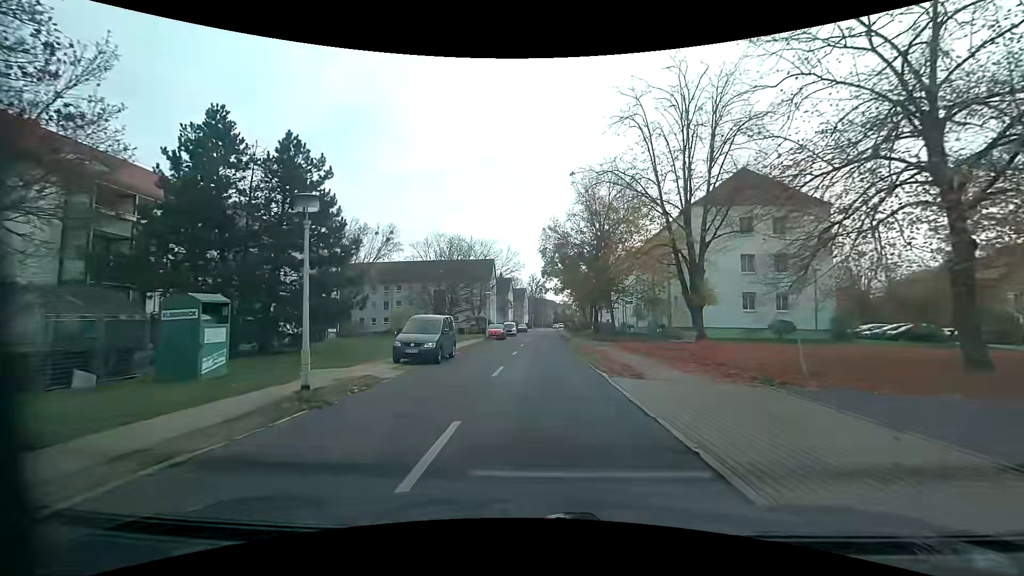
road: residential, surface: asphalt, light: Day
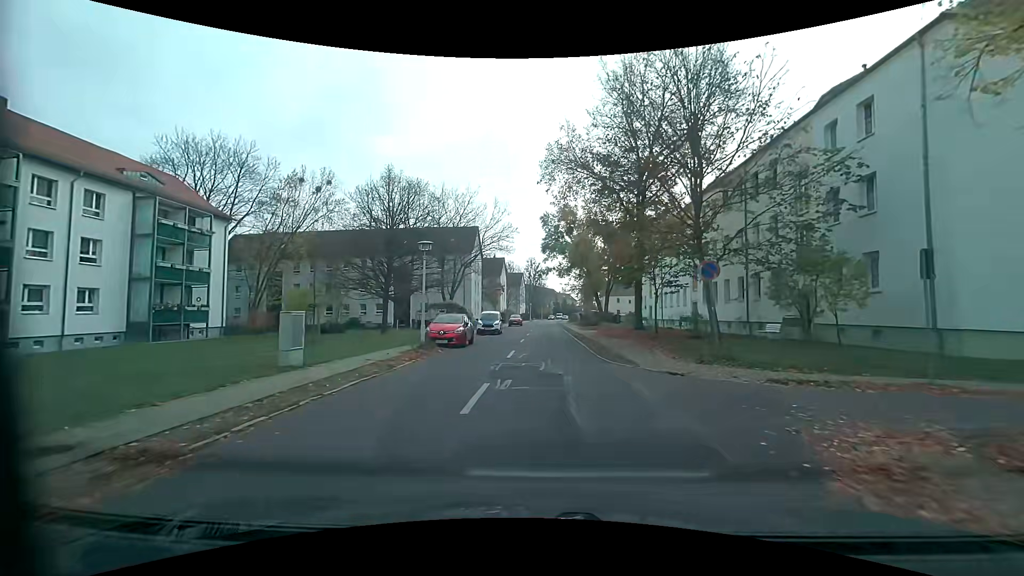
(0.0, +24.2) m; +1°
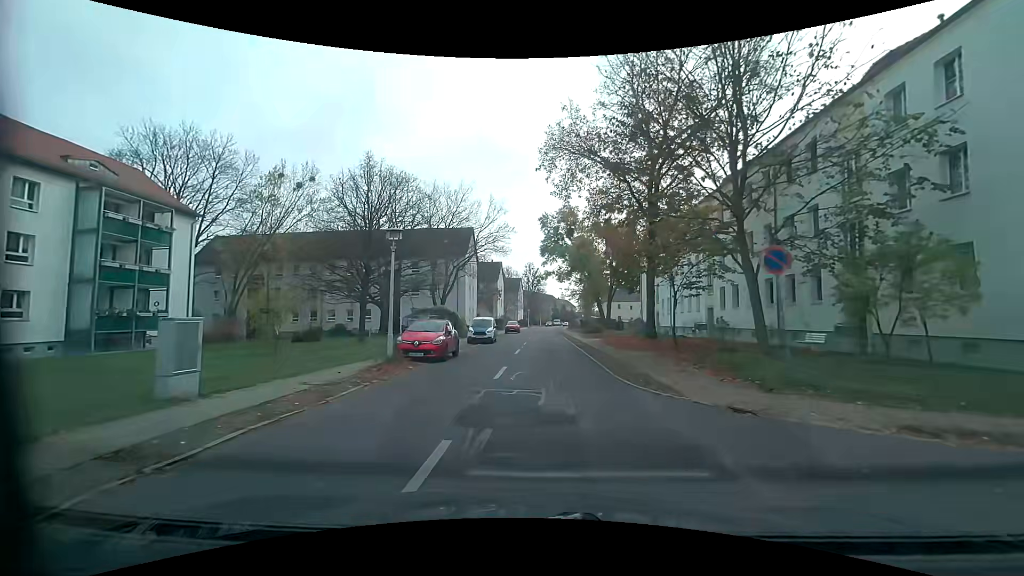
(0.0, +4.0) m; 0°
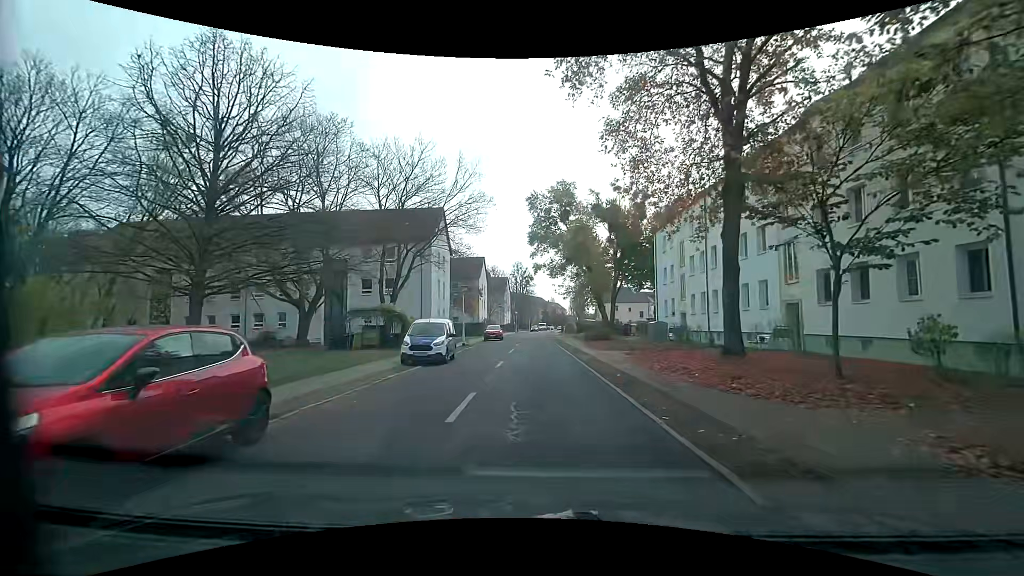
(+0.1, +13.7) m; +1°
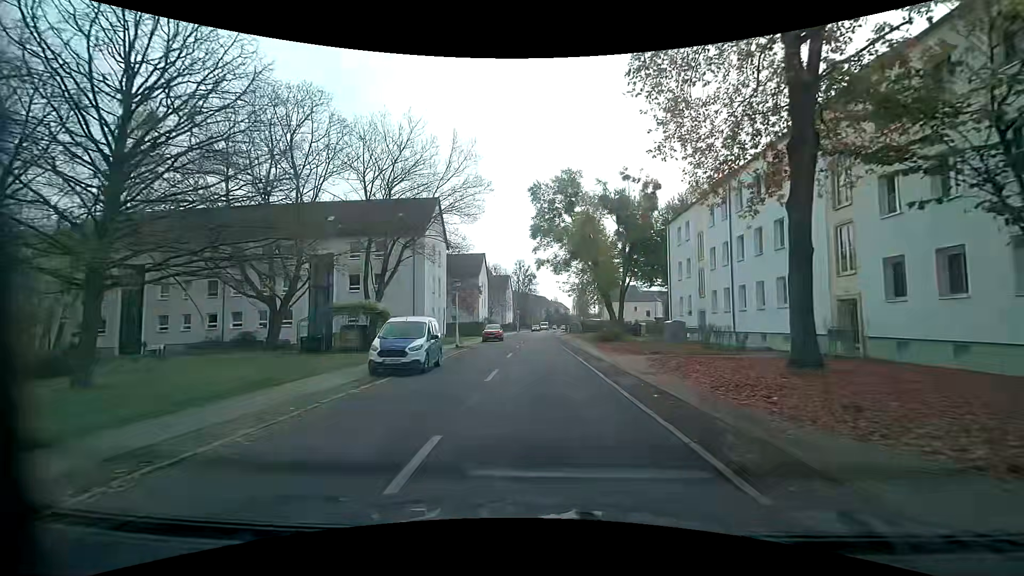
(0.0, +4.0) m; 0°
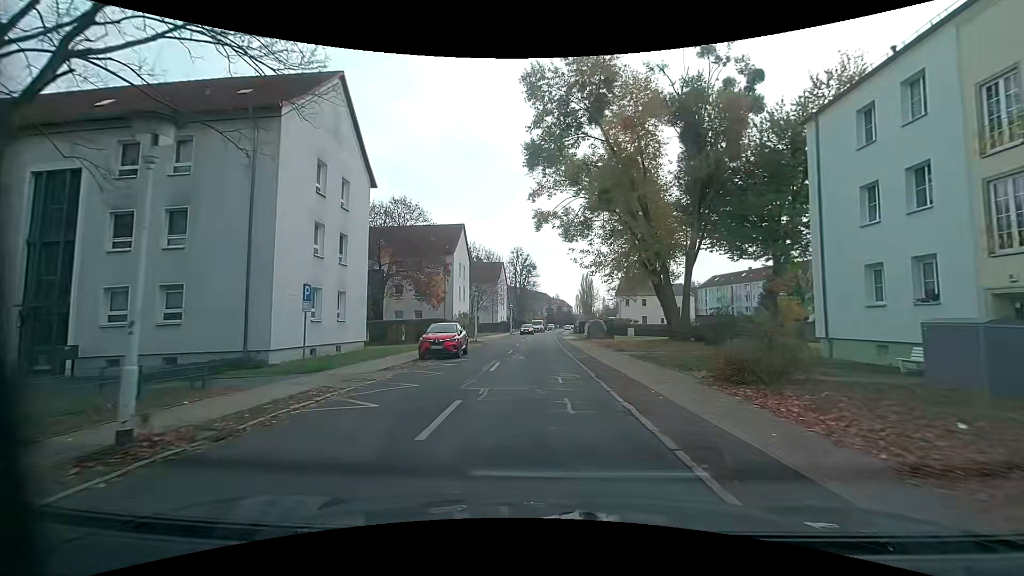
(+0.3, +24.7) m; 0°
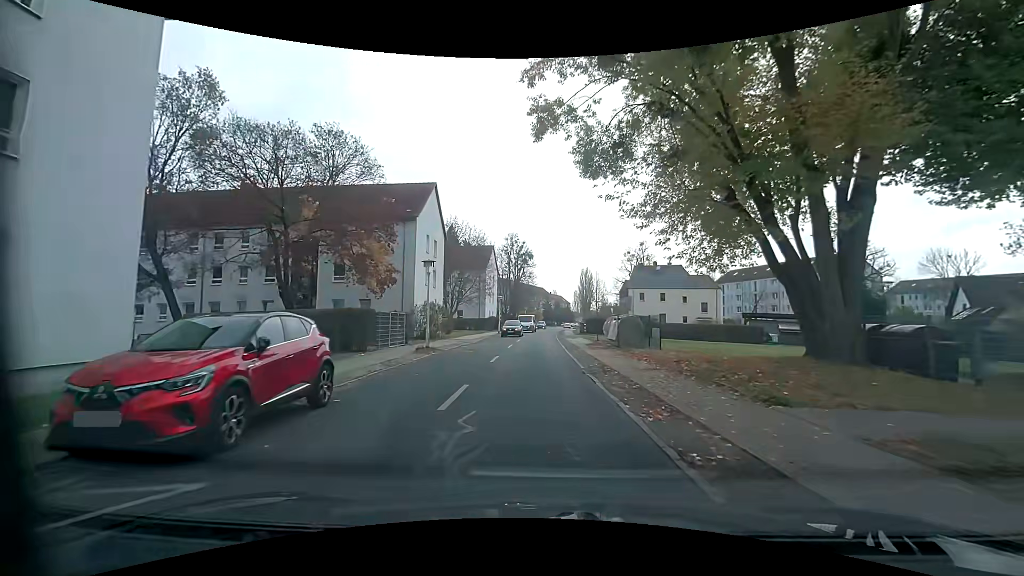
(+0.1, +16.2) m; +1°
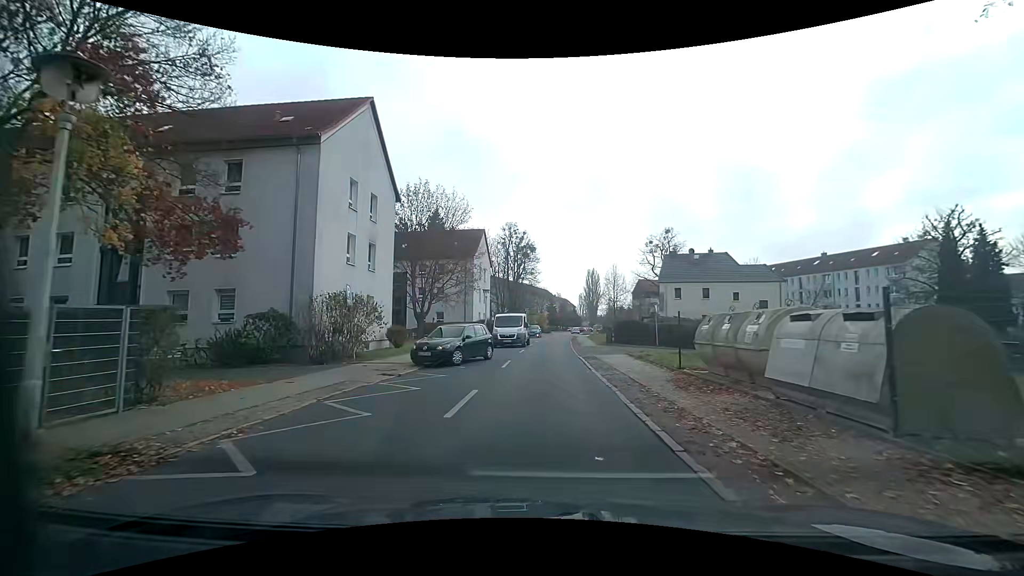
(-0.2, +18.0) m; -2°
(0, +10) (+1, +20) (+2, +30) (+2, +40) (+3, +50) (+4, +60) (+5, +70) (+6, +80) (+7, +90) (+9, +99) m
